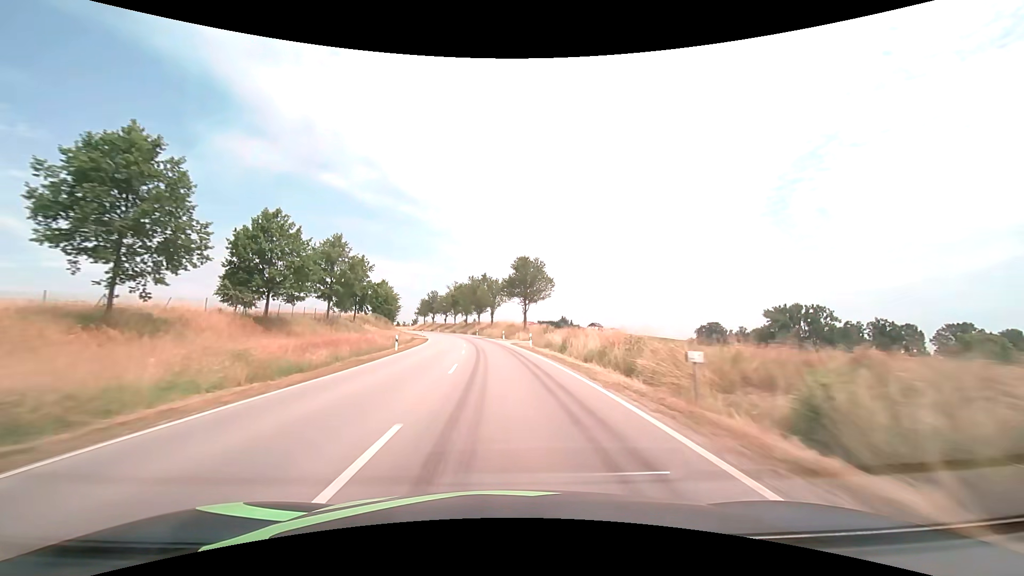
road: secondary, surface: asphalt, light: Day
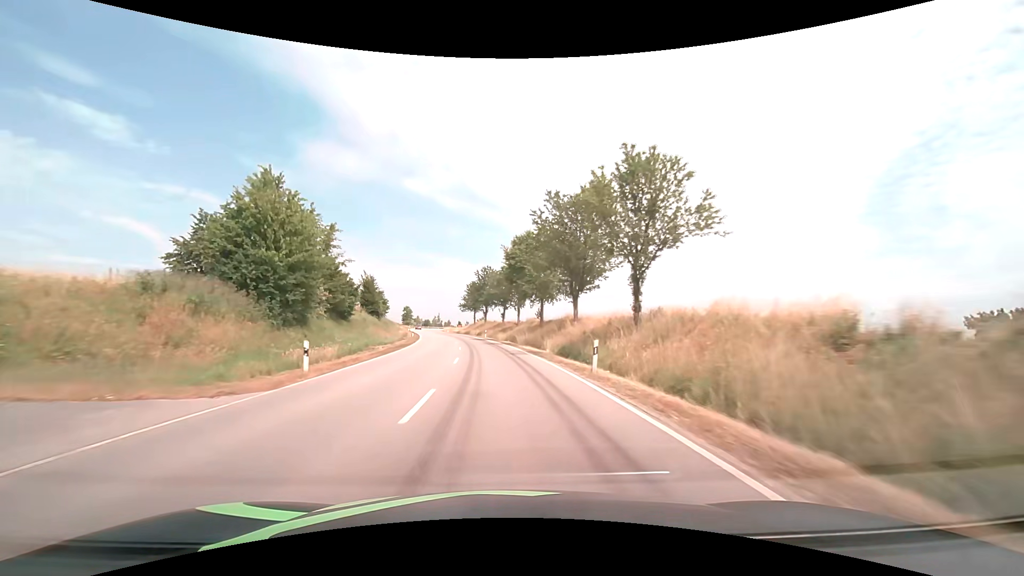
(-5.0, +68.1) m; -9°
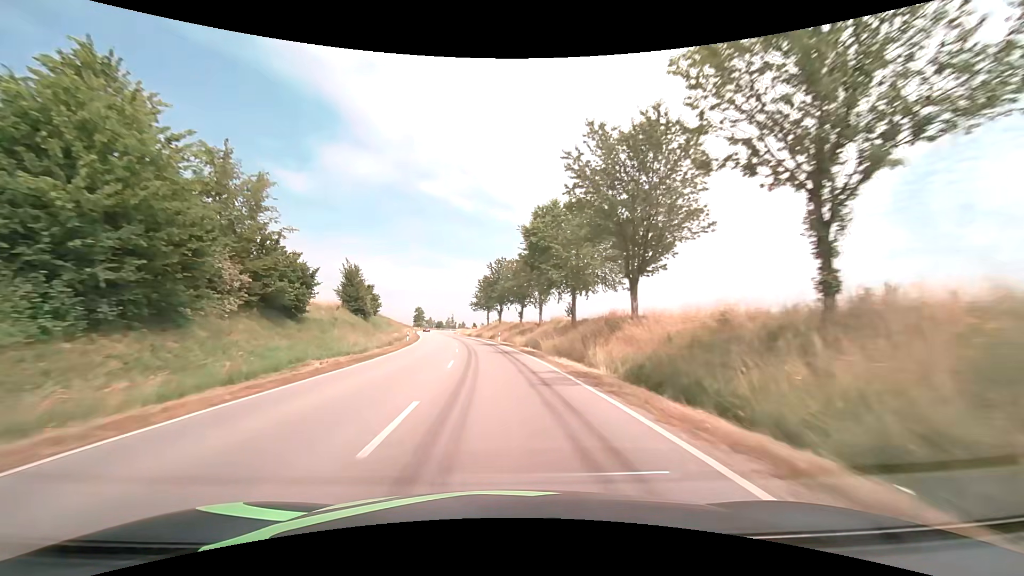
(-0.2, +13.6) m; -2°
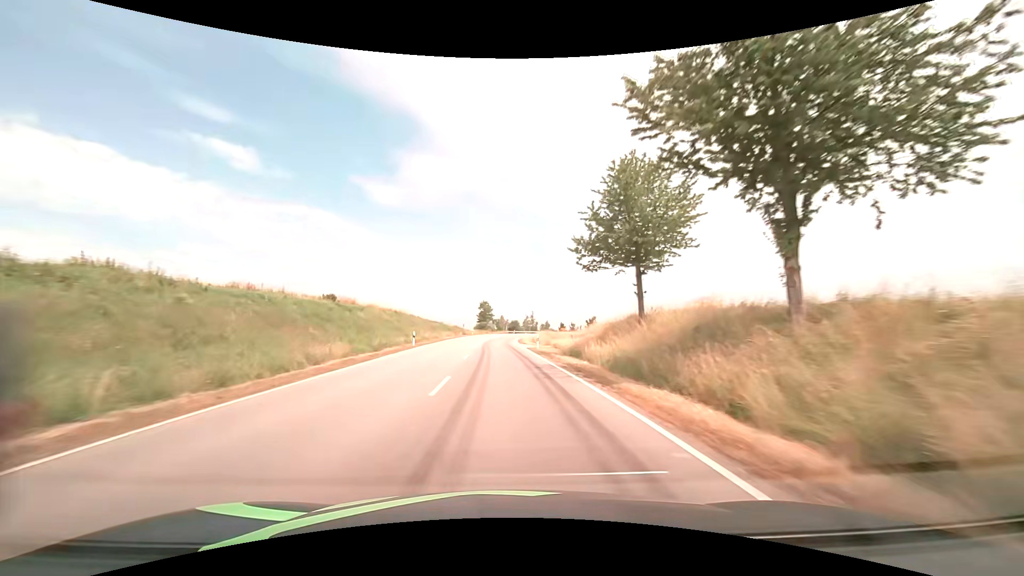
(-6.0, +67.6) m; -9°
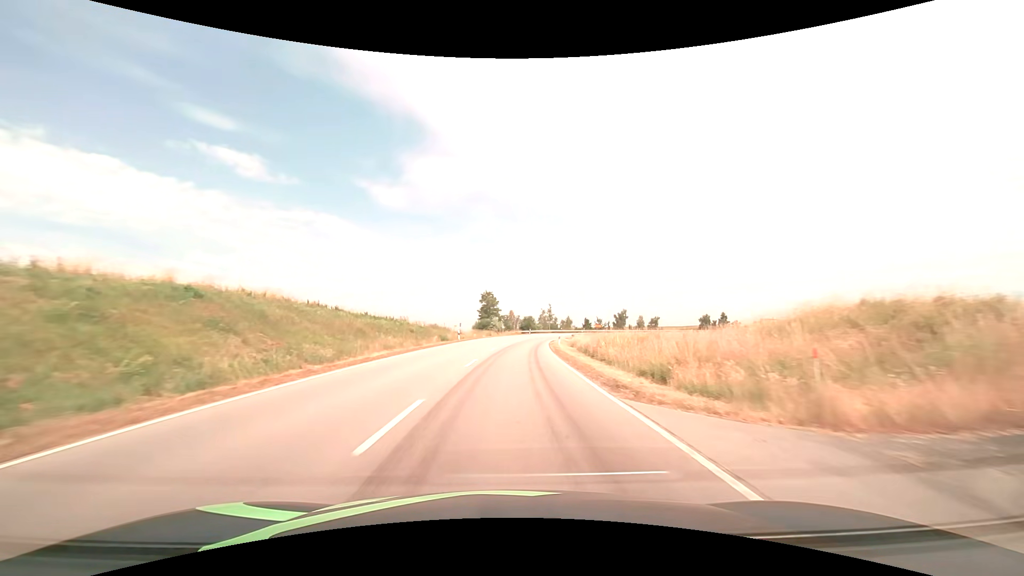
(-0.8, +40.7) m; -1°
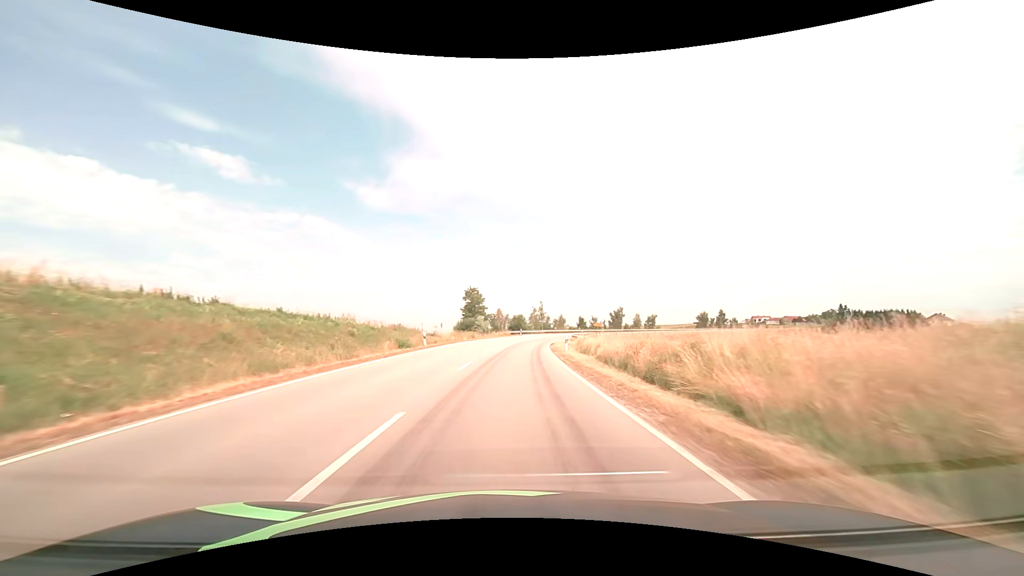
(+0.1, +13.6) m; +1°
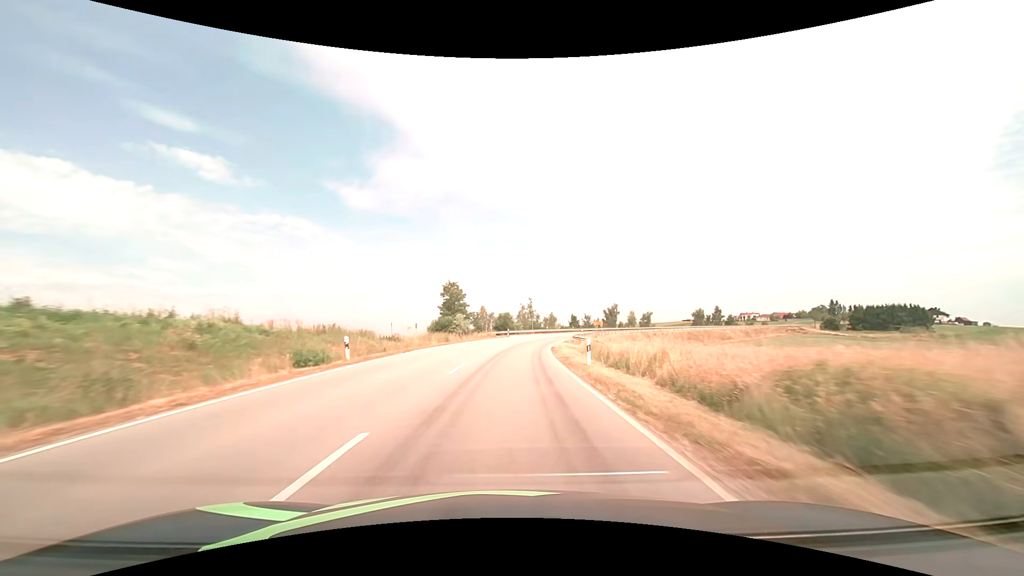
(+0.2, +13.6) m; +2°
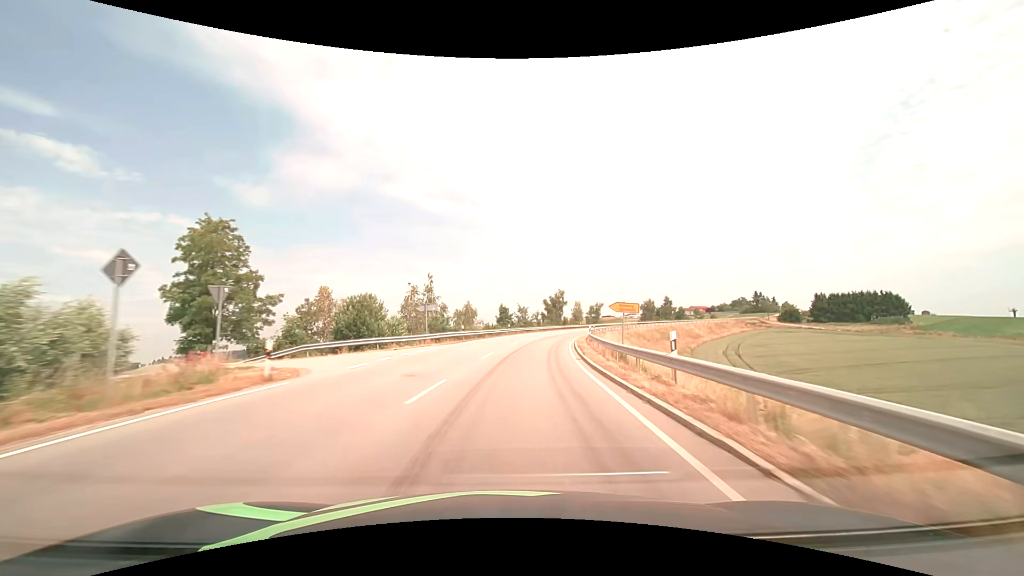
(+3.5, +53.1) m; +10°
(0, +10) (+1, +20) (+2, +30) (+3, +40) (+5, +50) (+7, +59) (+10, +69) (+13, +79) (+16, +88) (+20, +97) m
